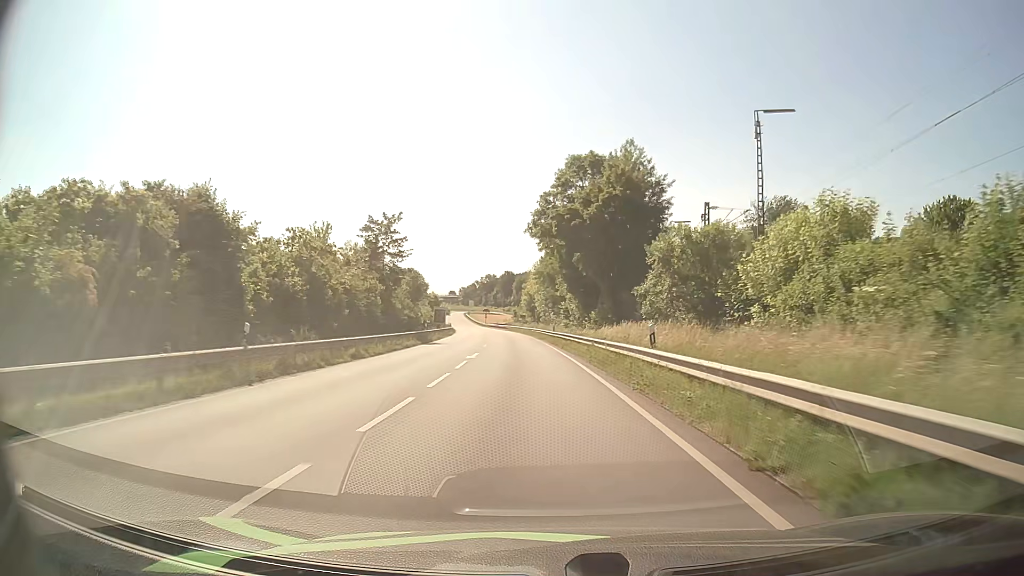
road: primary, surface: asphalt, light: Day
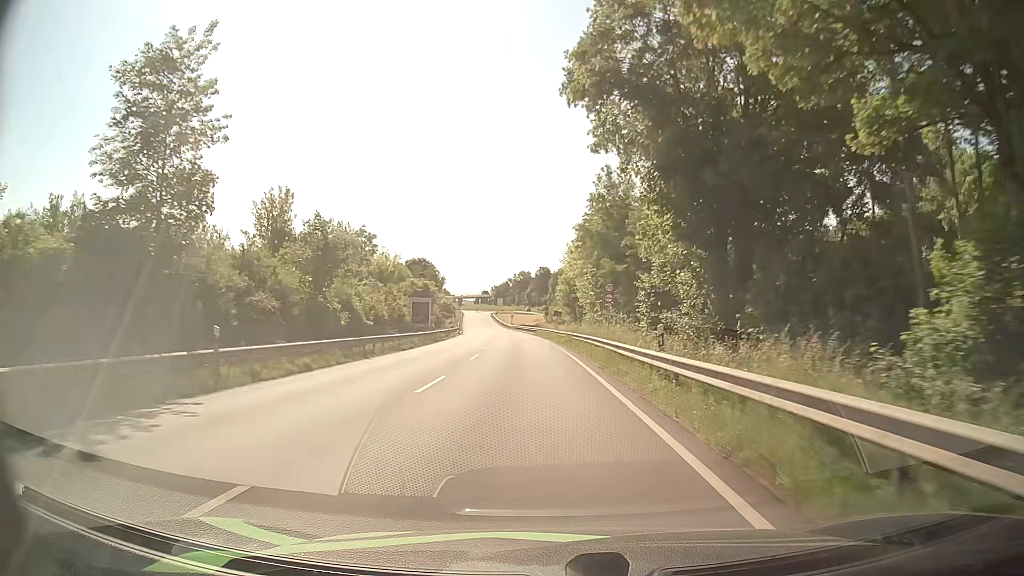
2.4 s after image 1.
(-0.9, +37.7) m; -3°
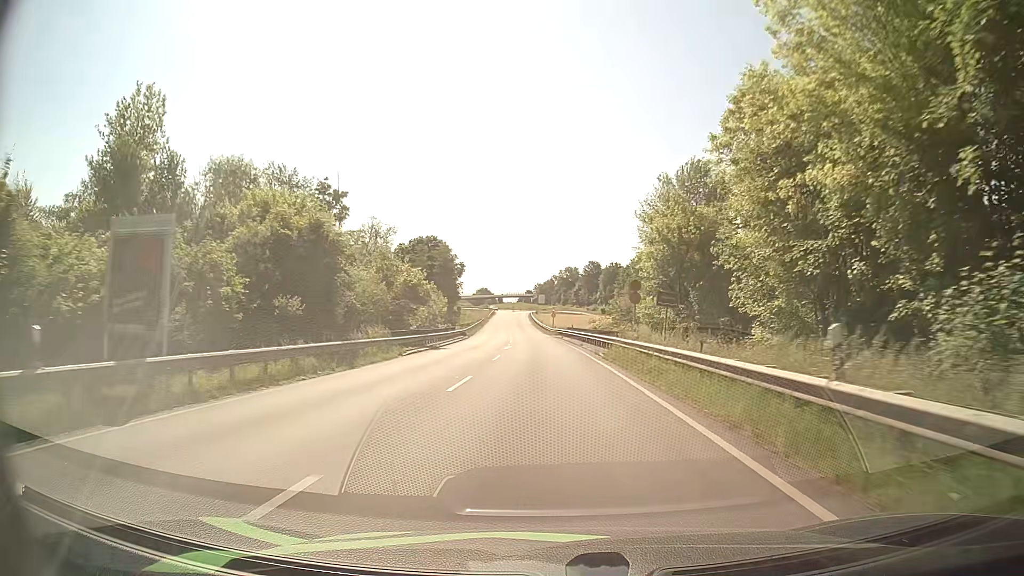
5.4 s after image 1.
(-1.7, +46.7) m; -4°
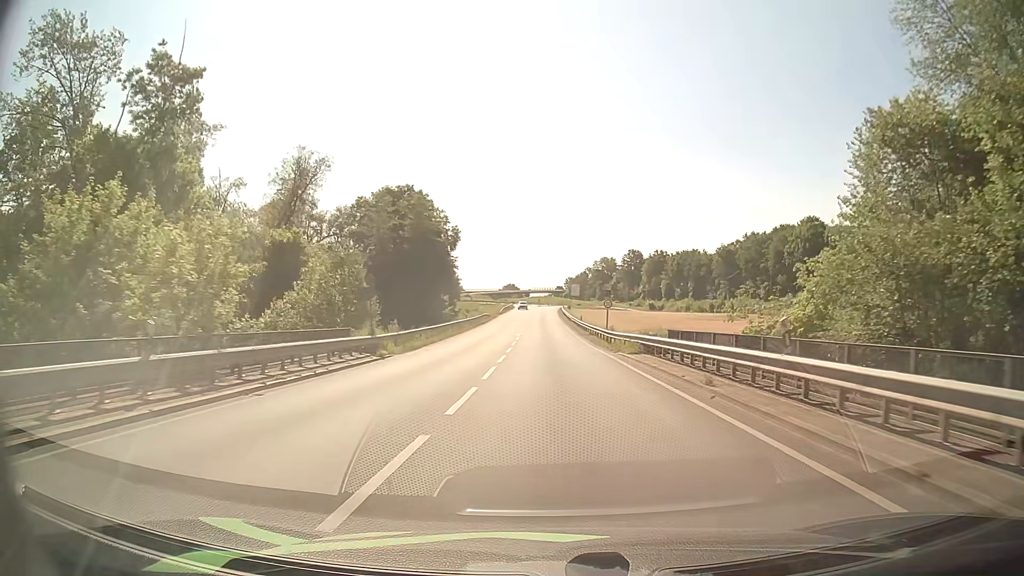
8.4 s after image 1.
(-0.9, +46.5) m; -2°
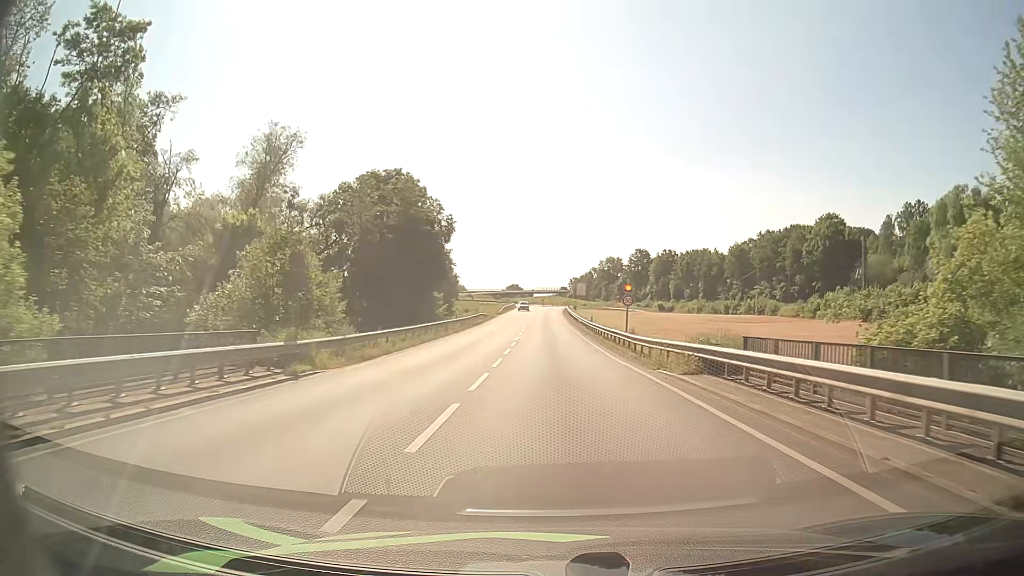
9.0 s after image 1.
(0.0, +8.9) m; 0°
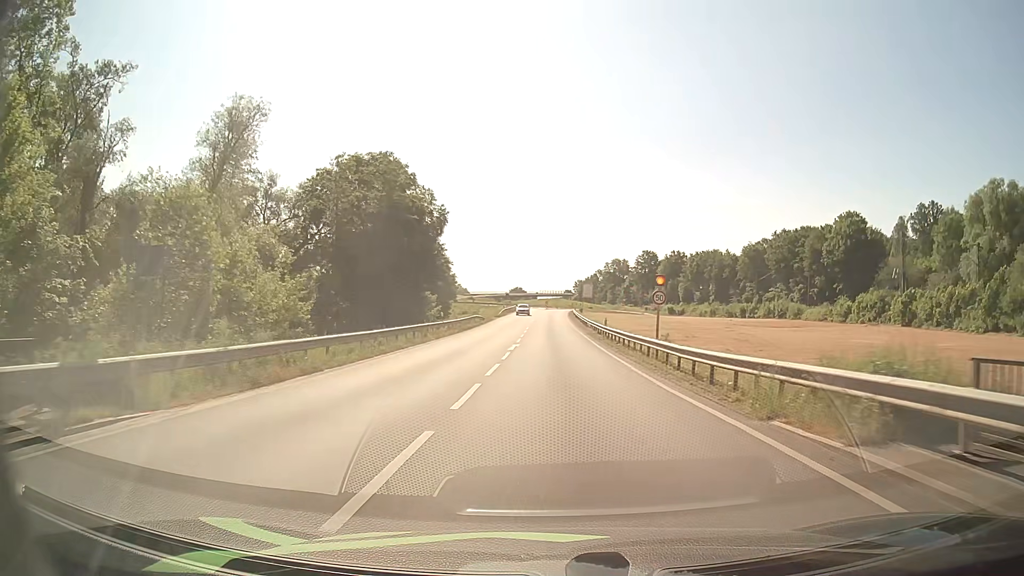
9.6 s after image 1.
(0.0, +8.8) m; 0°
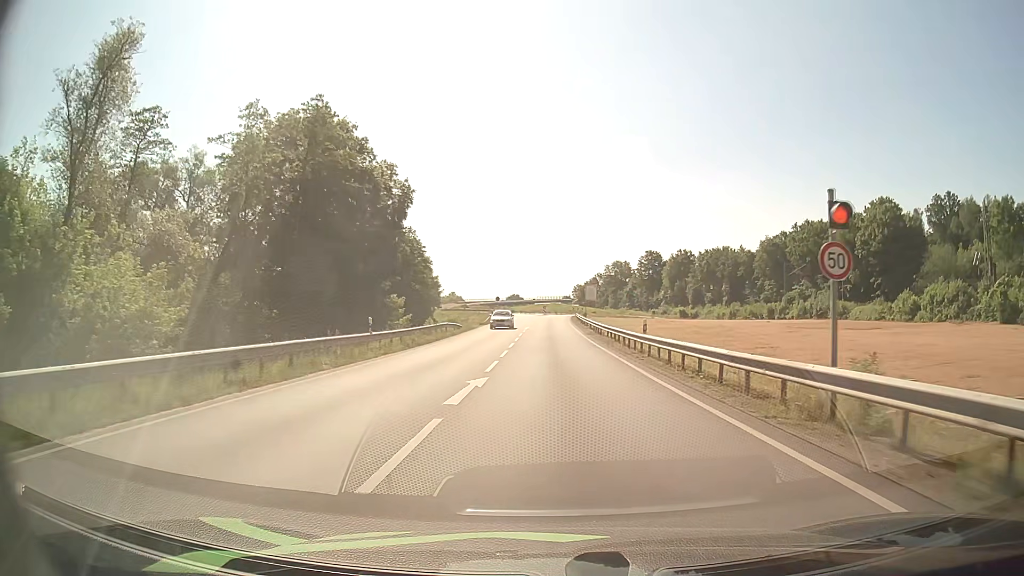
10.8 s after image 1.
(-0.1, +17.0) m; 0°
